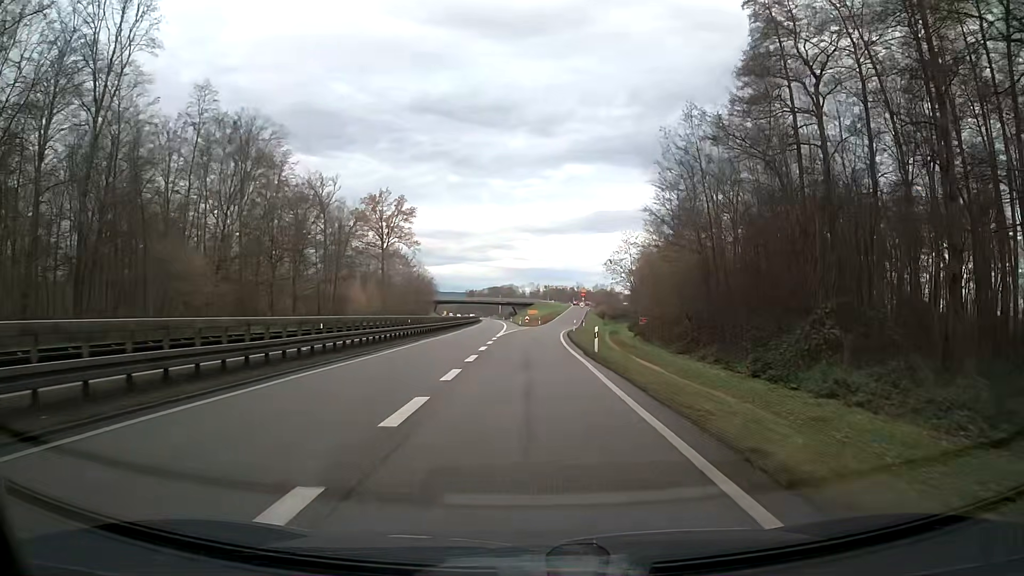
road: trunk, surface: asphalt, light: Day
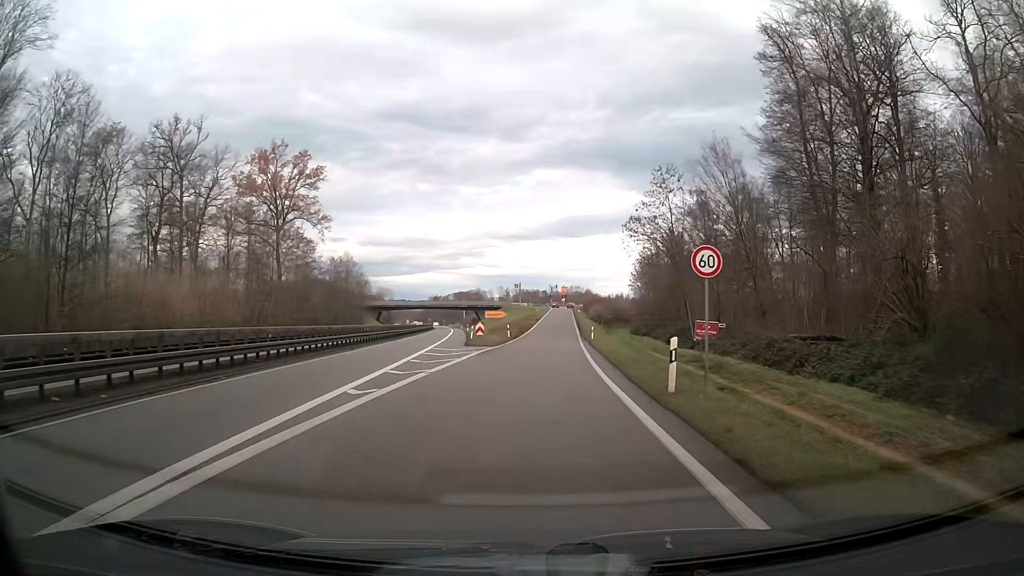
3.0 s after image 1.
(+0.8, +47.9) m; +3°
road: trunk_link
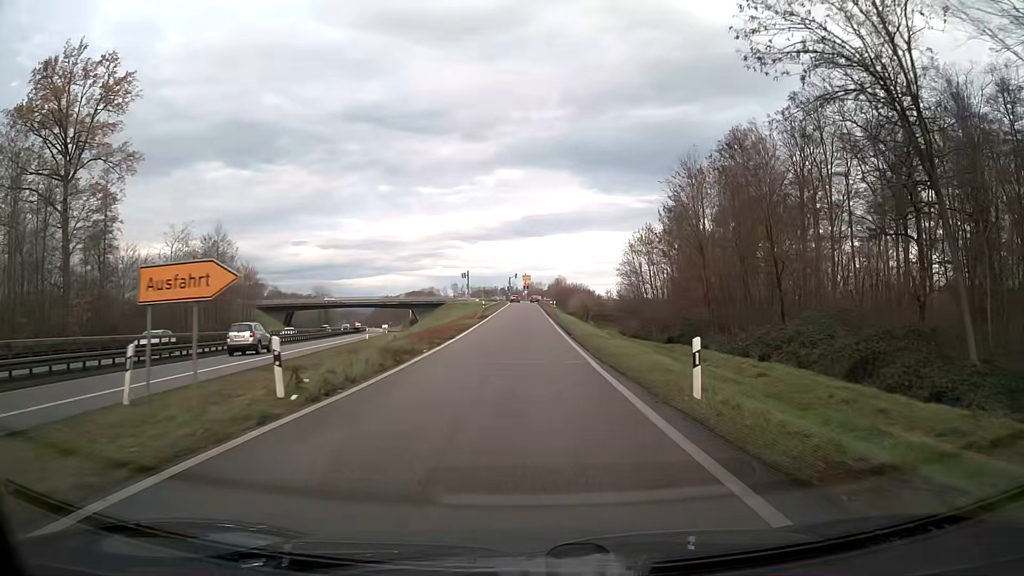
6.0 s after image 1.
(+1.5, +43.2) m; +3°
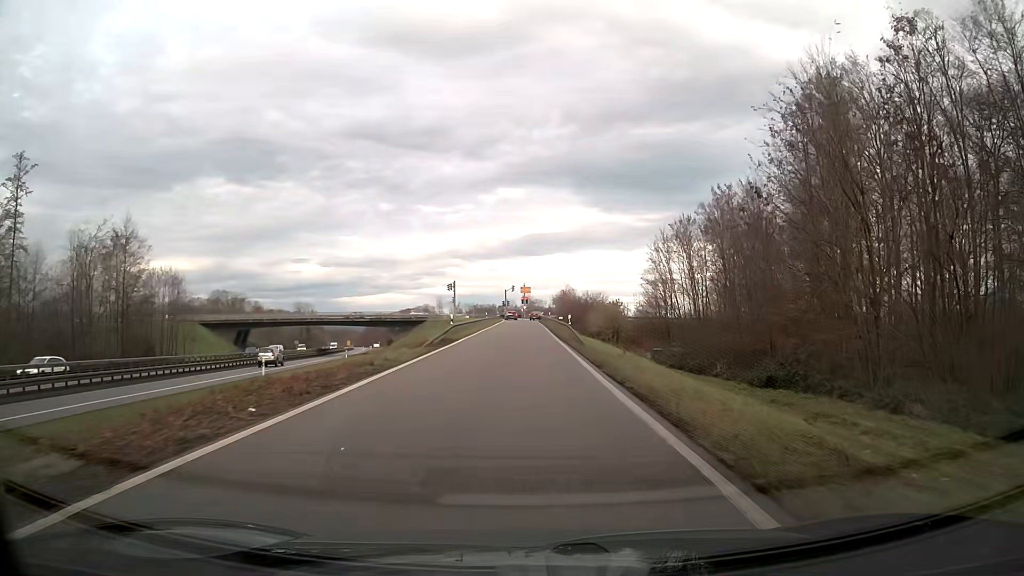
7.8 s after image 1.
(0.0, +25.0) m; 0°
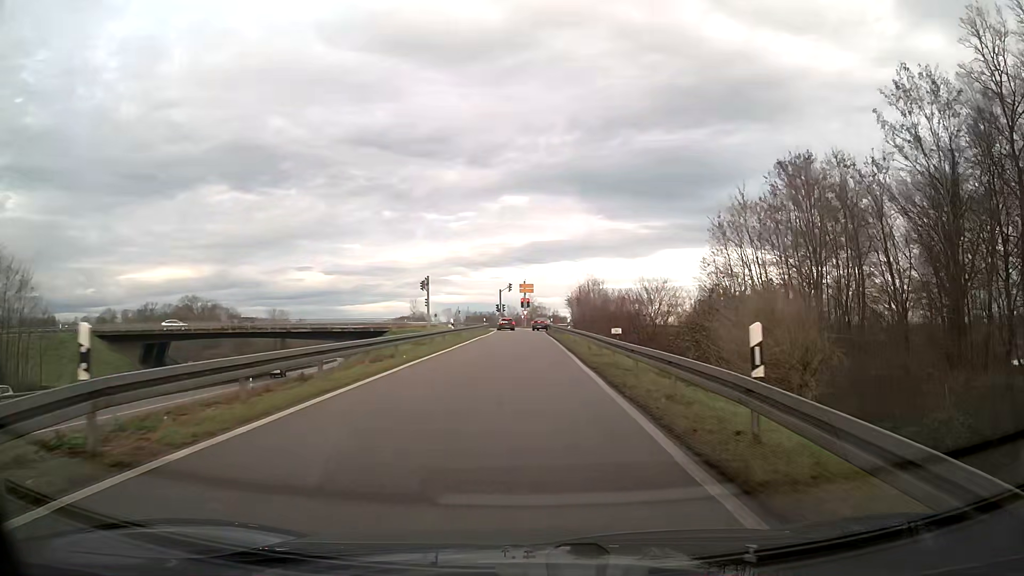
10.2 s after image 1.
(-0.1, +32.0) m; 0°
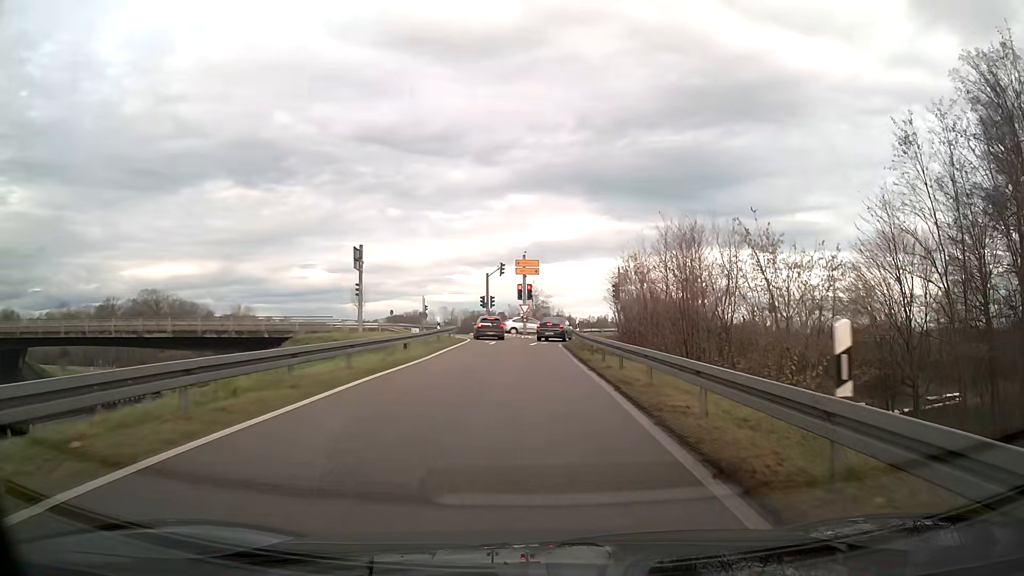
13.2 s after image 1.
(0.0, +33.9) m; 0°
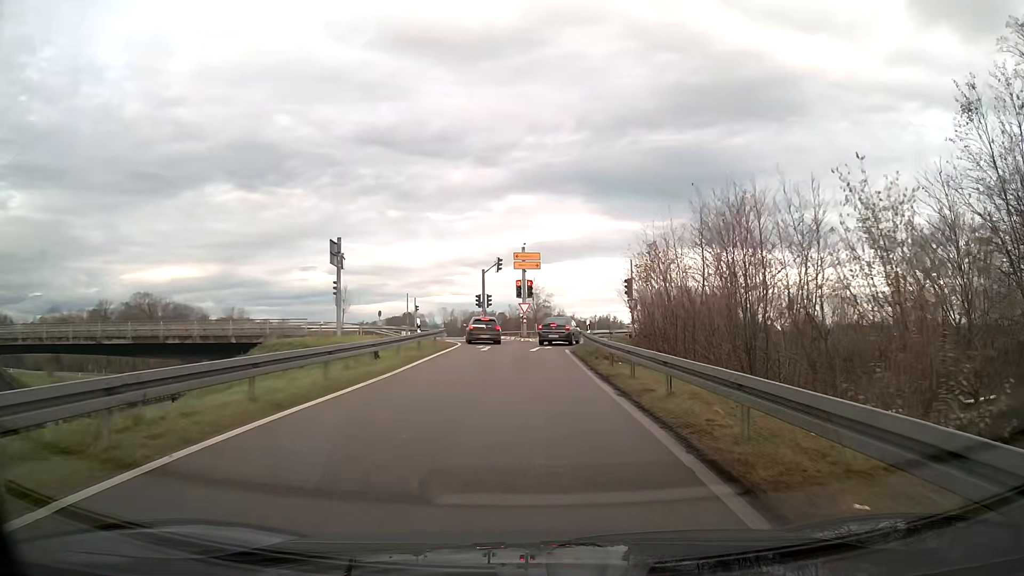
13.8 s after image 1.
(0.0, +5.7) m; 0°
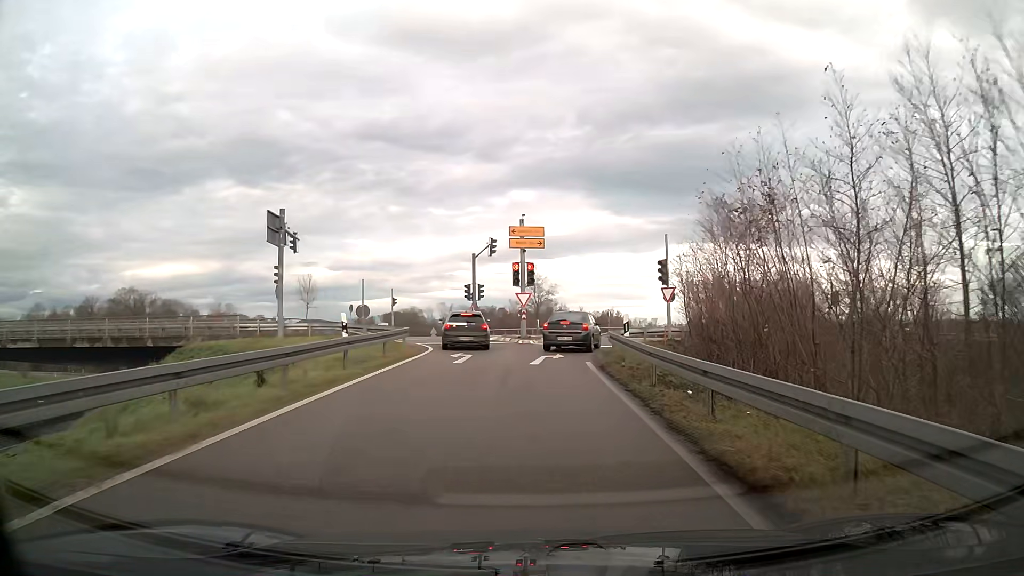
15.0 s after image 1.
(0.0, +10.4) m; 0°
